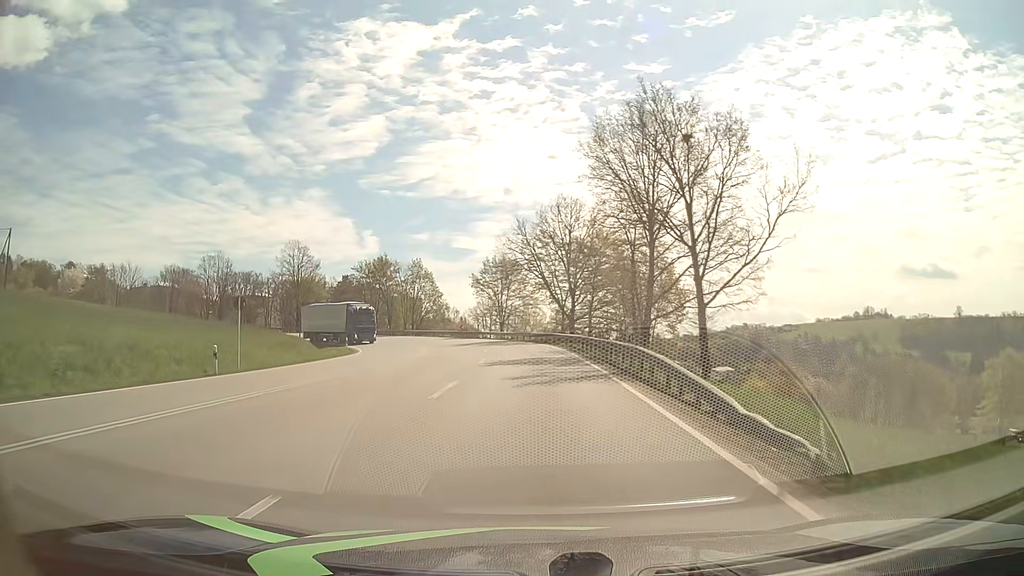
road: primary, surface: asphalt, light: Day
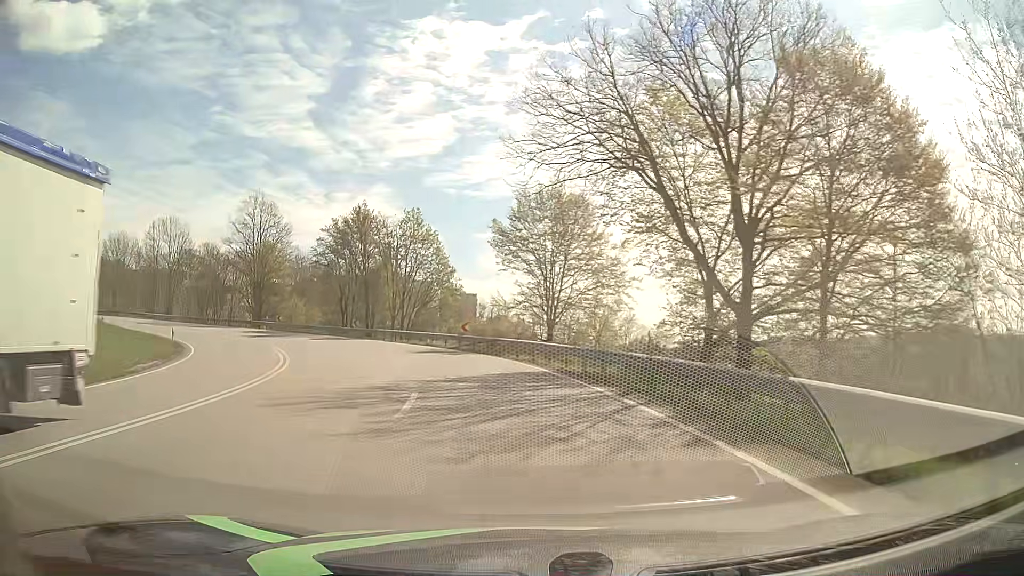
(-0.8, +38.7) m; -5°
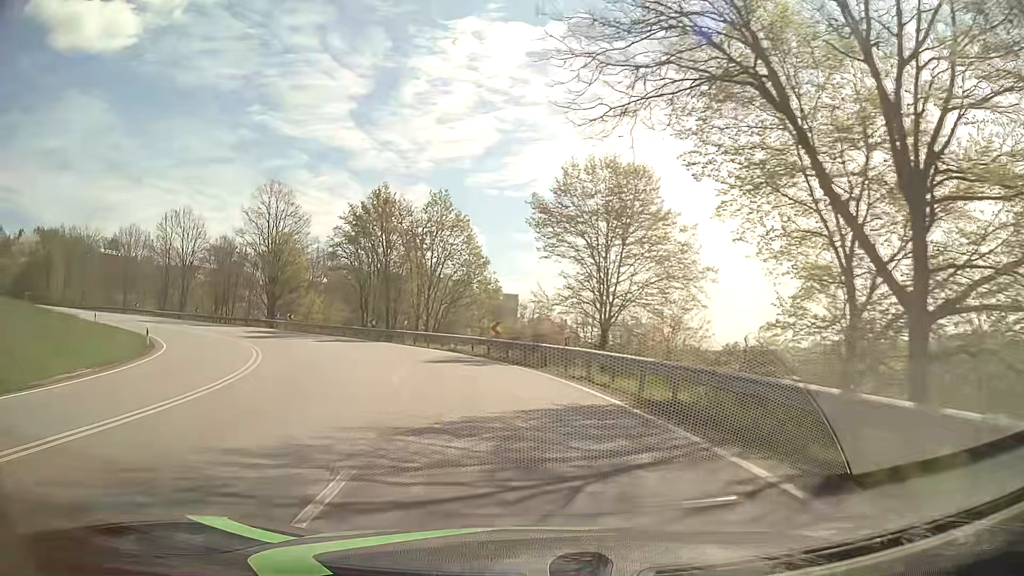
(-0.3, +7.7) m; -4°
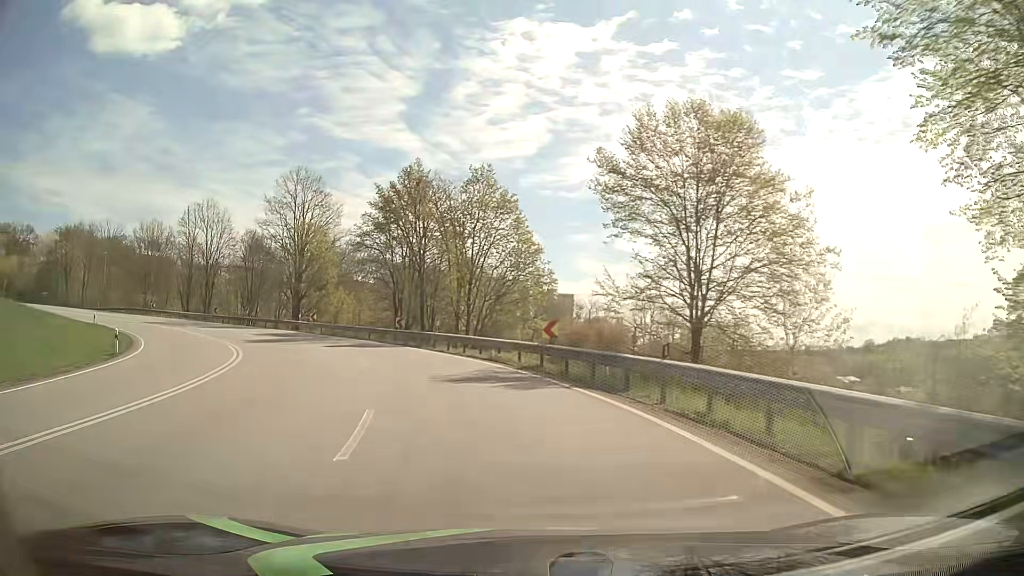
(-0.3, +7.7) m; -5°
